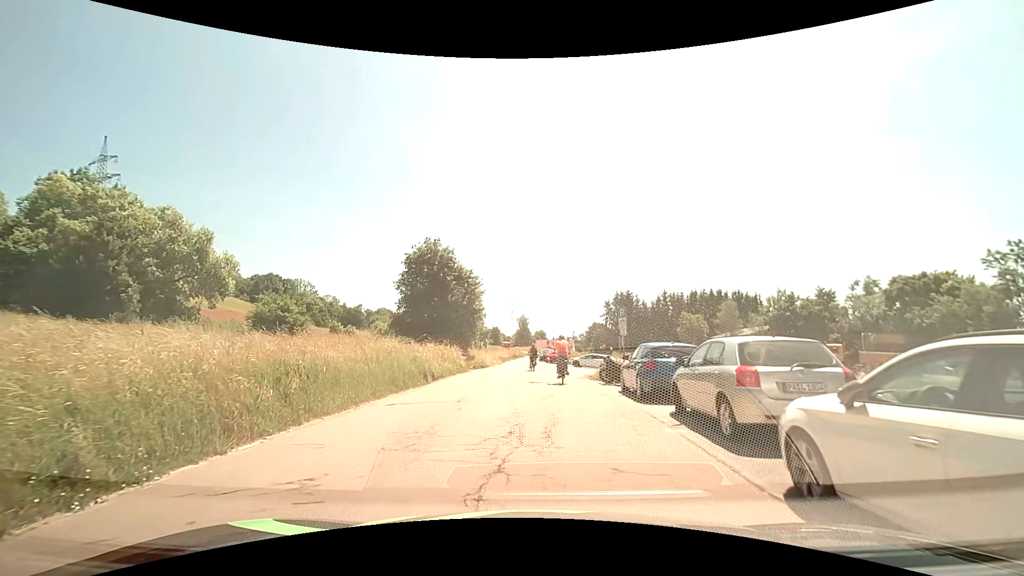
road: tertiary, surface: asphalt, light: Day
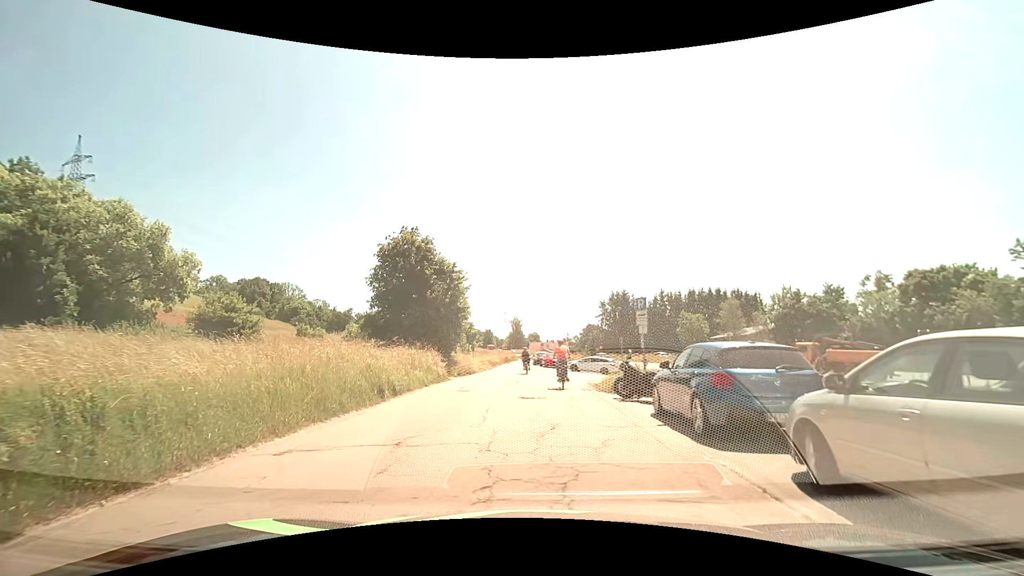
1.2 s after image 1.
(0.0, +5.0) m; 0°
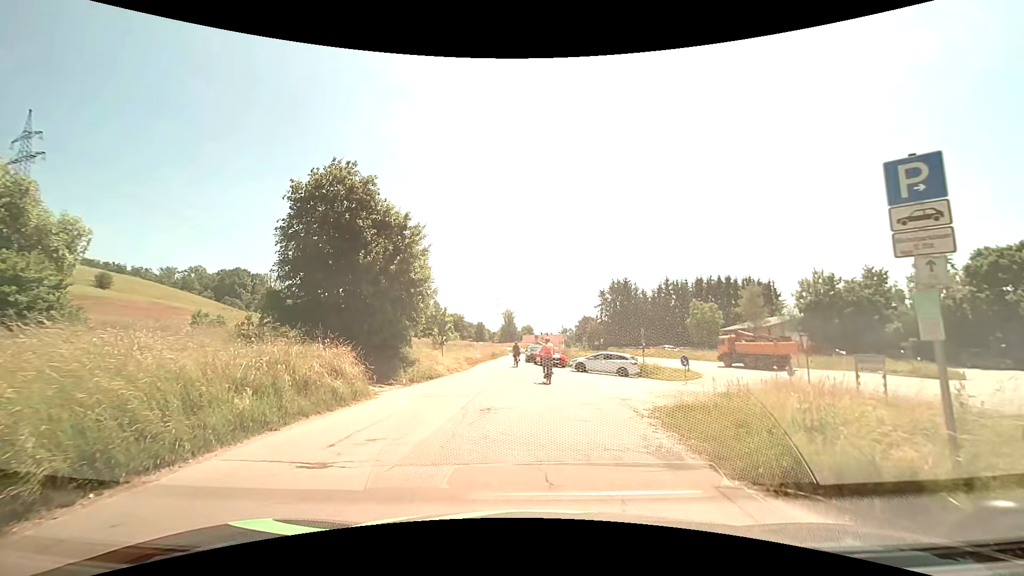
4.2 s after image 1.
(+0.2, +11.6) m; +1°
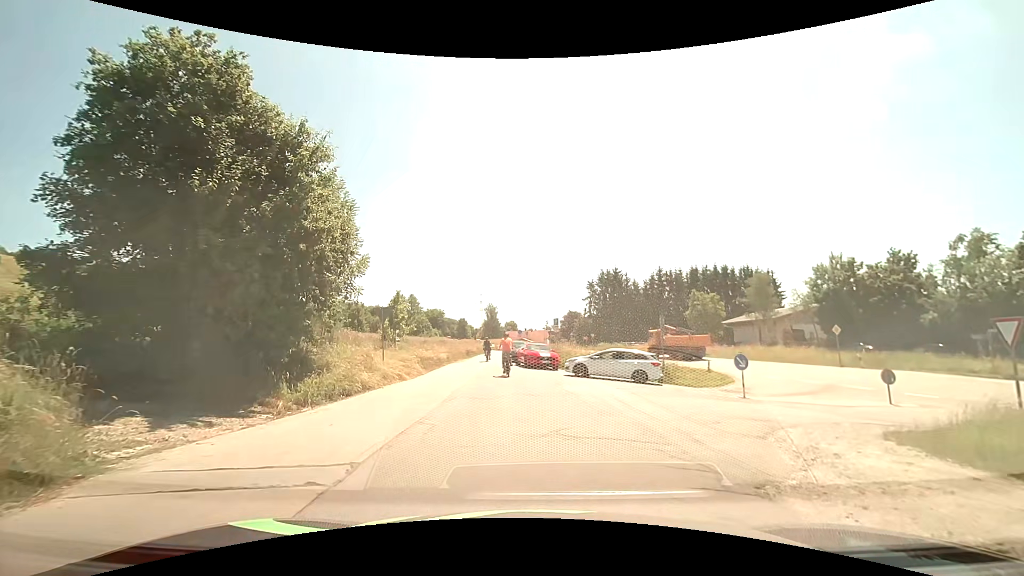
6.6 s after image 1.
(+0.2, +9.4) m; +3°
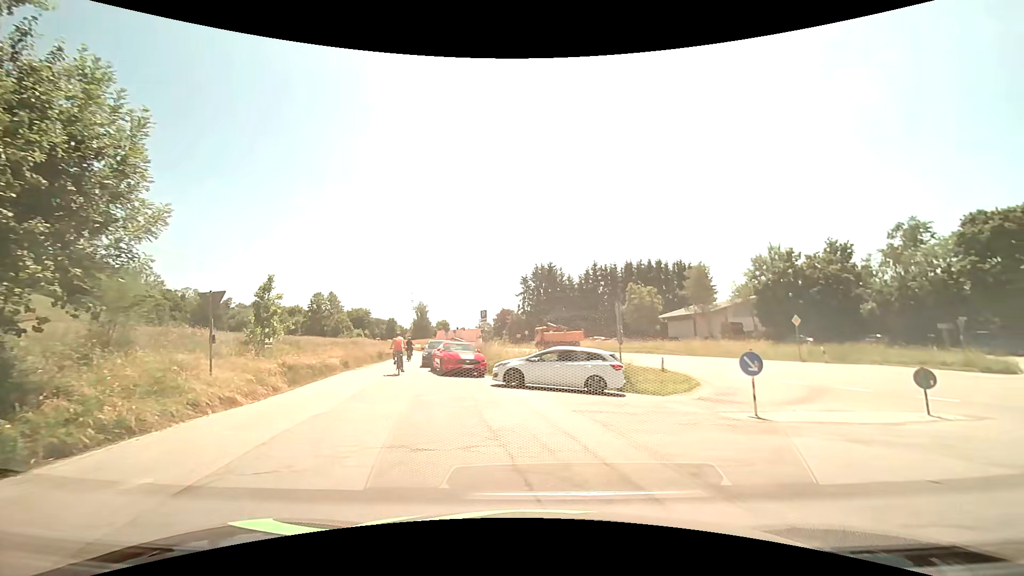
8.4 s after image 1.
(+0.2, +6.7) m; +7°
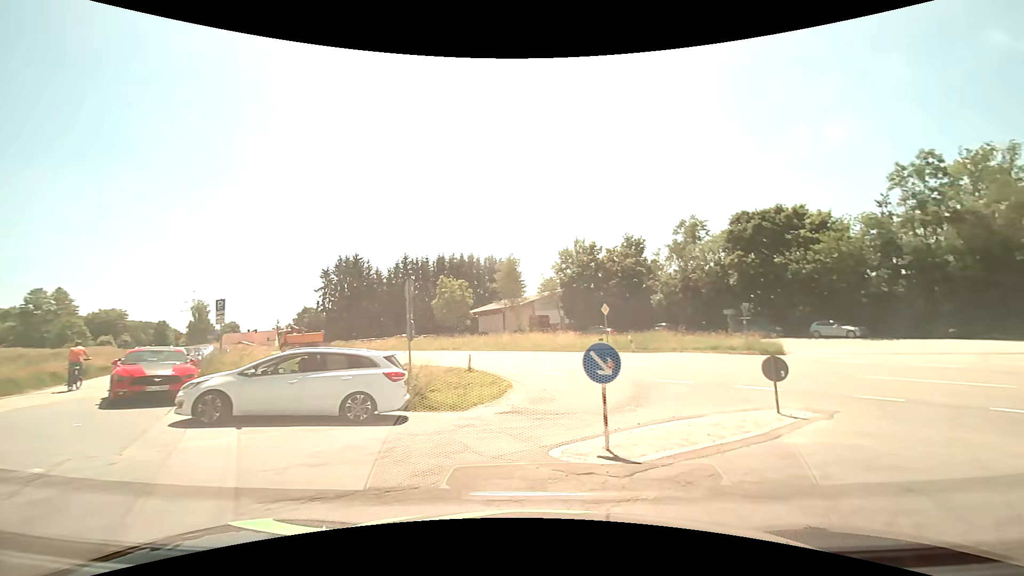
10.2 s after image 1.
(+0.9, +6.0) m; +20°
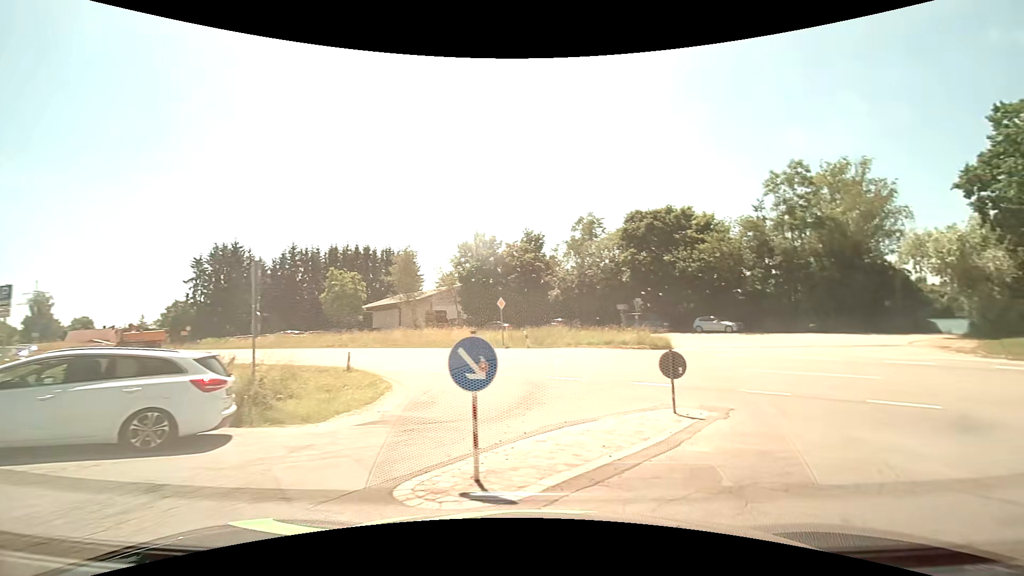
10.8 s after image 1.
(+0.2, +1.9) m; +10°
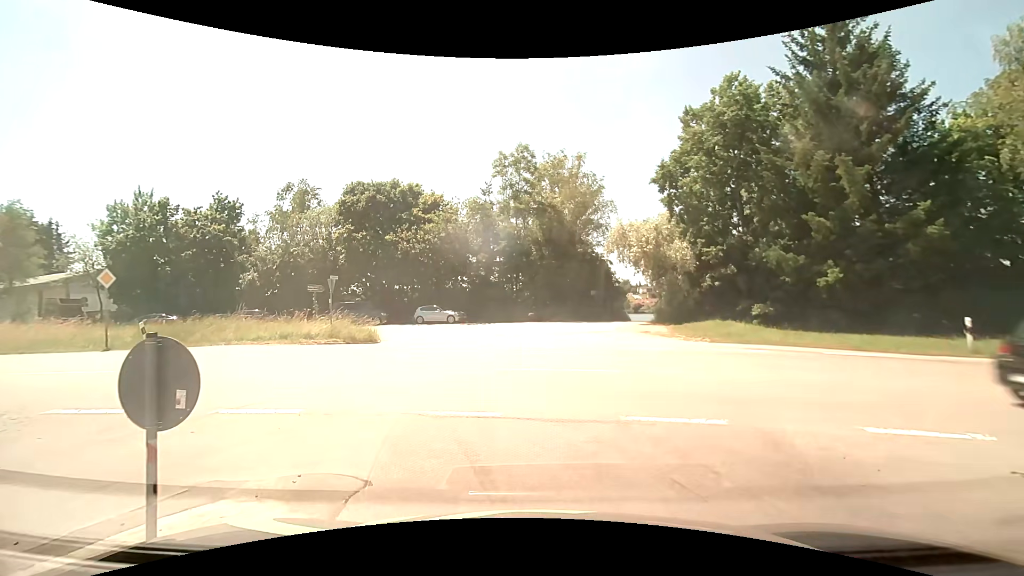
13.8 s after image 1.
(+2.7, +7.1) m; +30°
(0, +10) (-7, +16) (-17, +18) (-27, +19) (-37, +20) (-47, +20) (-57, +21) (-67, +22) (-77, +23) (-87, +24) m
